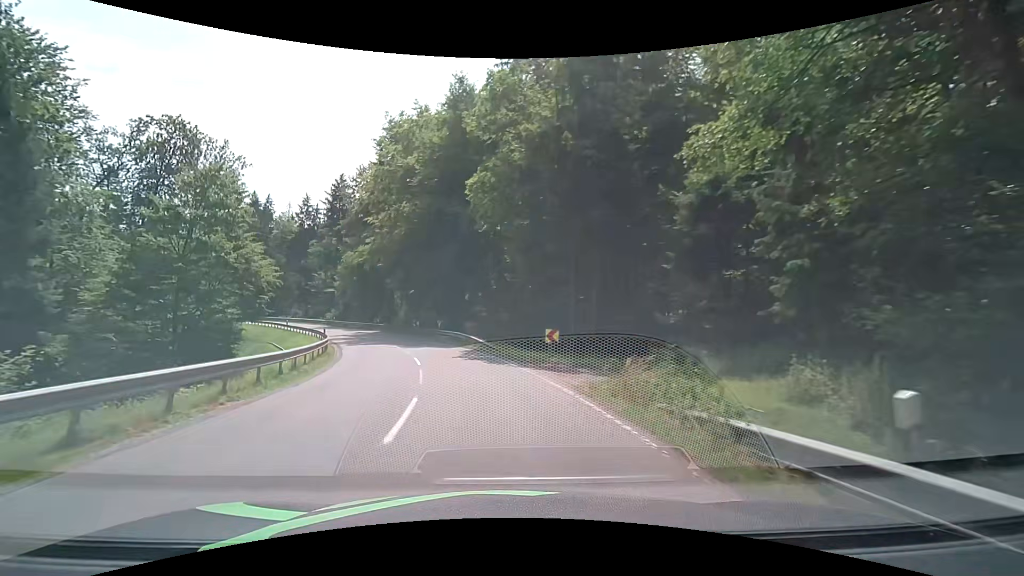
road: secondary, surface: asphalt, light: Day
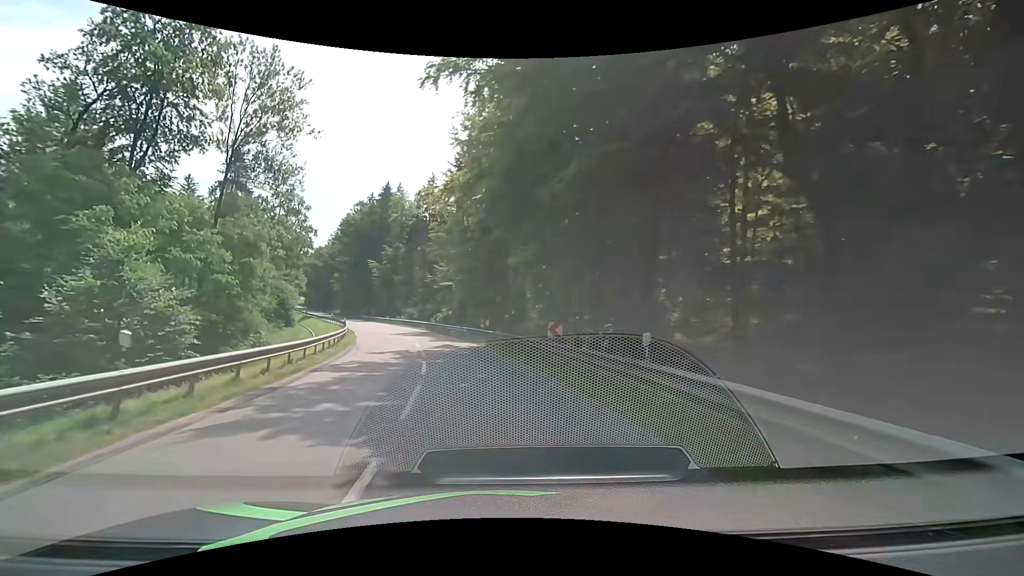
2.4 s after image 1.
(-4.6, +28.5) m; -16°
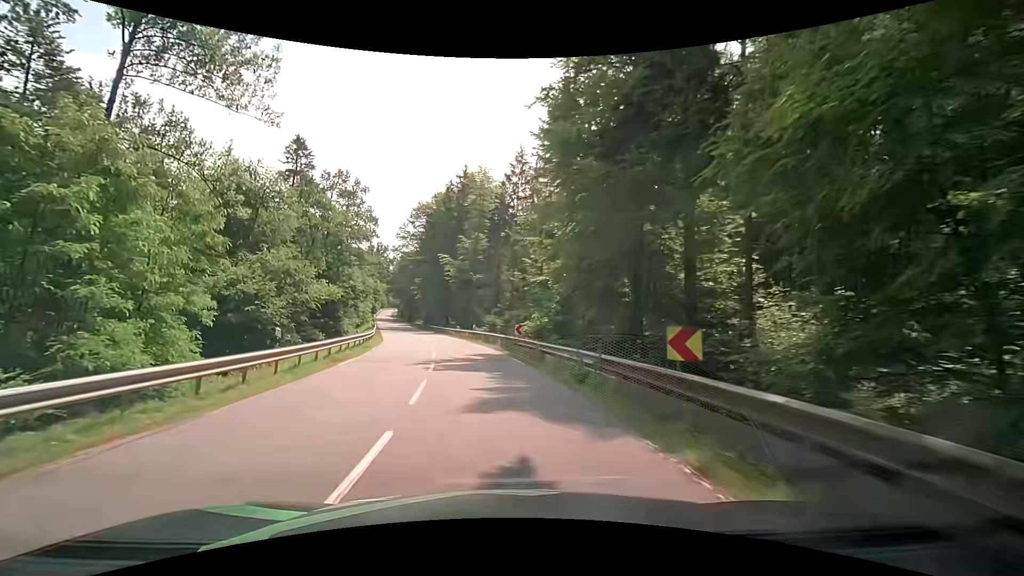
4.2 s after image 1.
(-2.3, +22.6) m; -11°
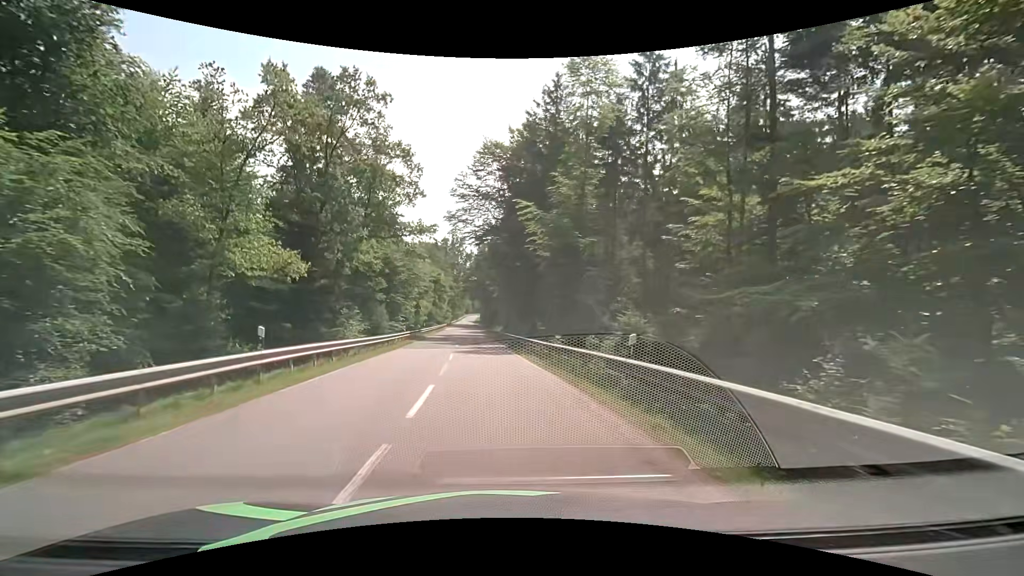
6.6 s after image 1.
(-3.3, +31.0) m; -10°
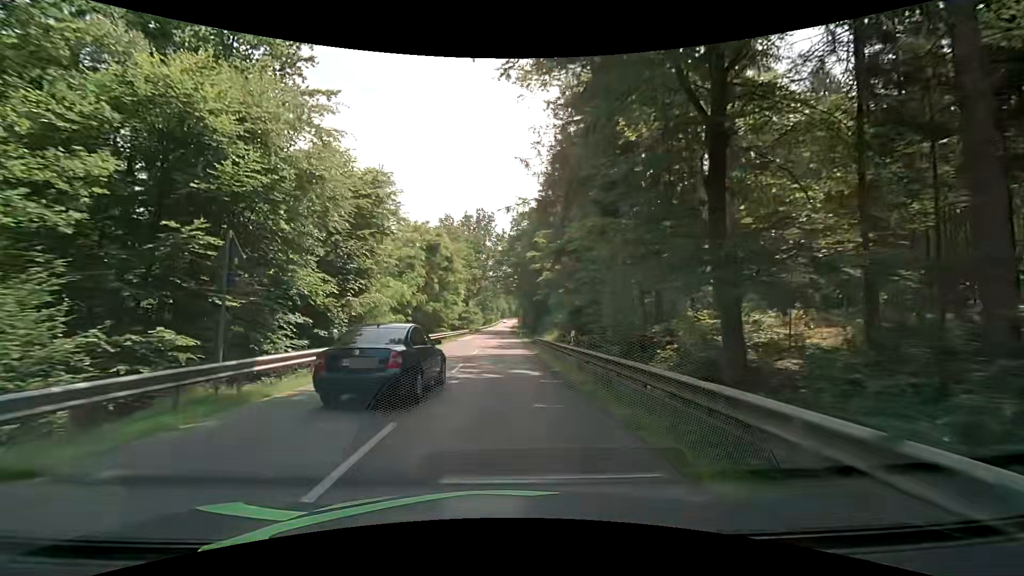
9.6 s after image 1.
(-2.2, +39.4) m; -5°
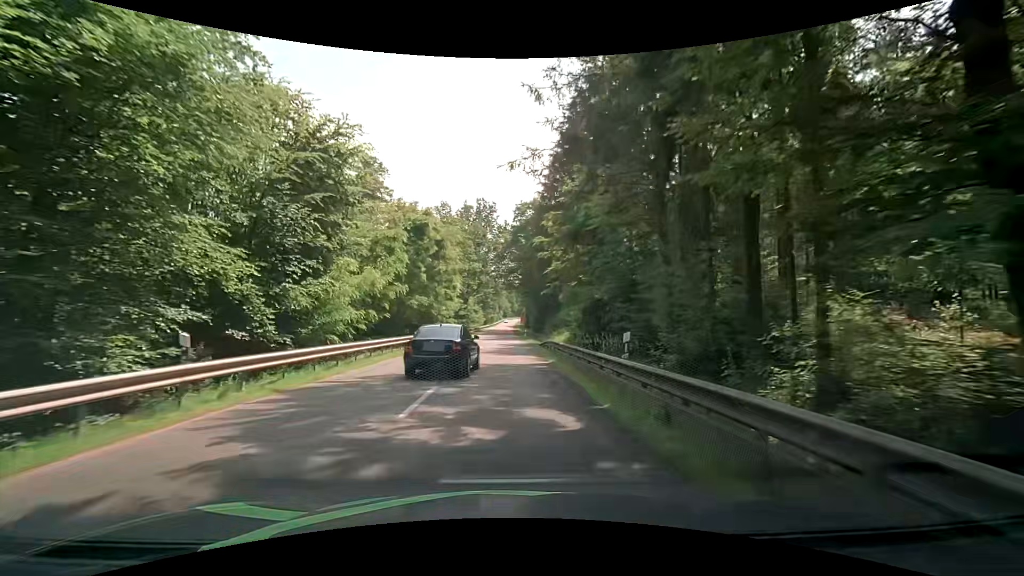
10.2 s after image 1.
(+0.1, +7.9) m; 0°
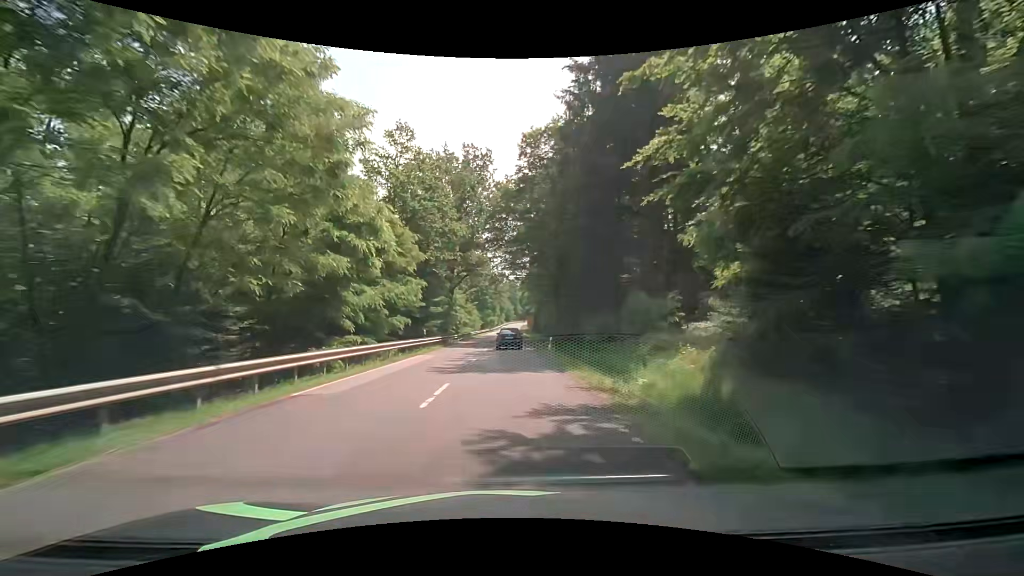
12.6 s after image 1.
(-0.2, +32.0) m; 0°
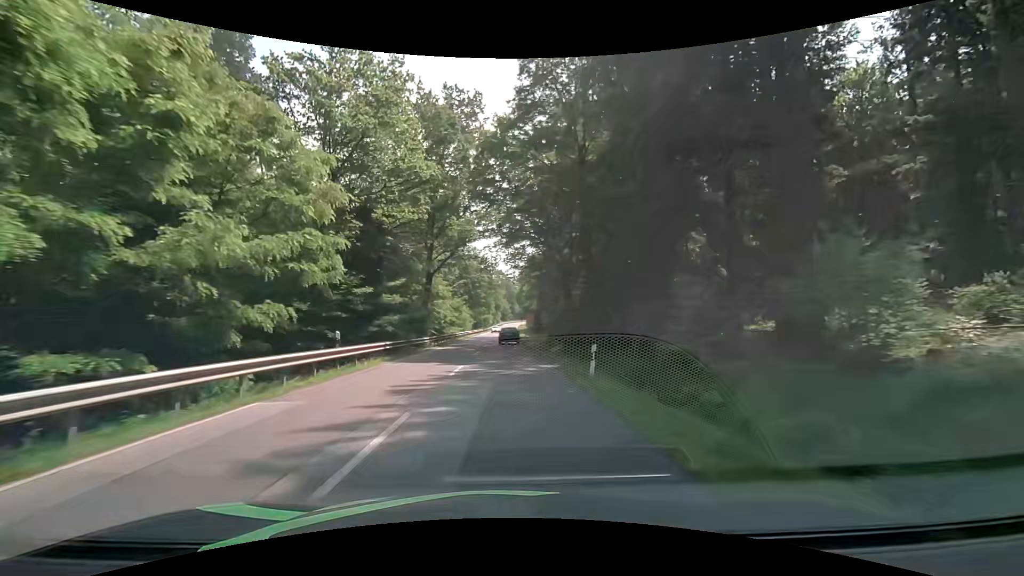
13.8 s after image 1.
(0.0, +16.6) m; -1°
(0, +10) (0, +20) (+1, +30) (+1, +40) (+1, +50) (+1, +60) (+1, +70) (+1, +80) (+2, +90) (+2, +100) m
